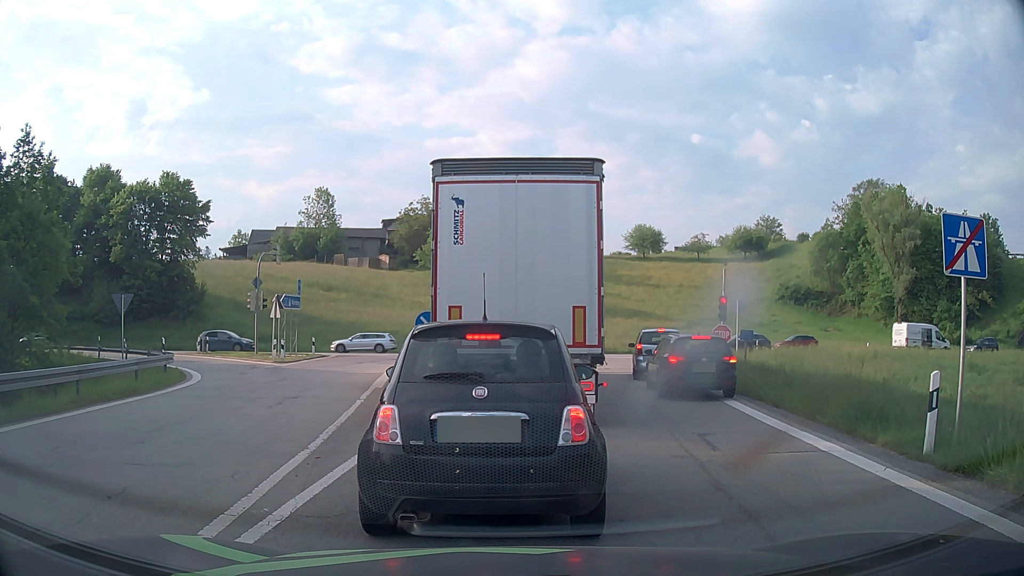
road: motorway_link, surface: asphalt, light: Day
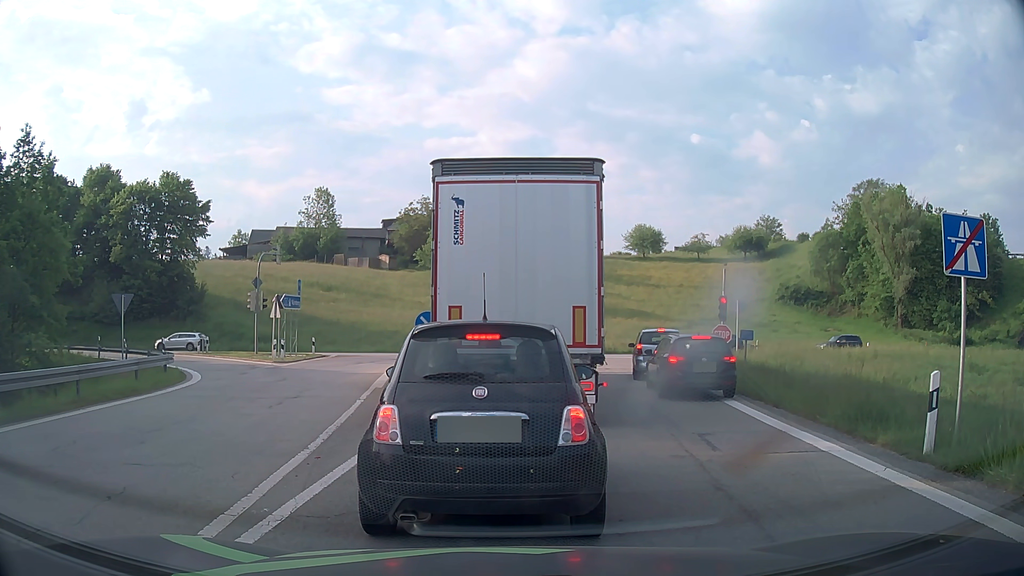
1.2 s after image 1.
(0.0, 0.0) m; 0°
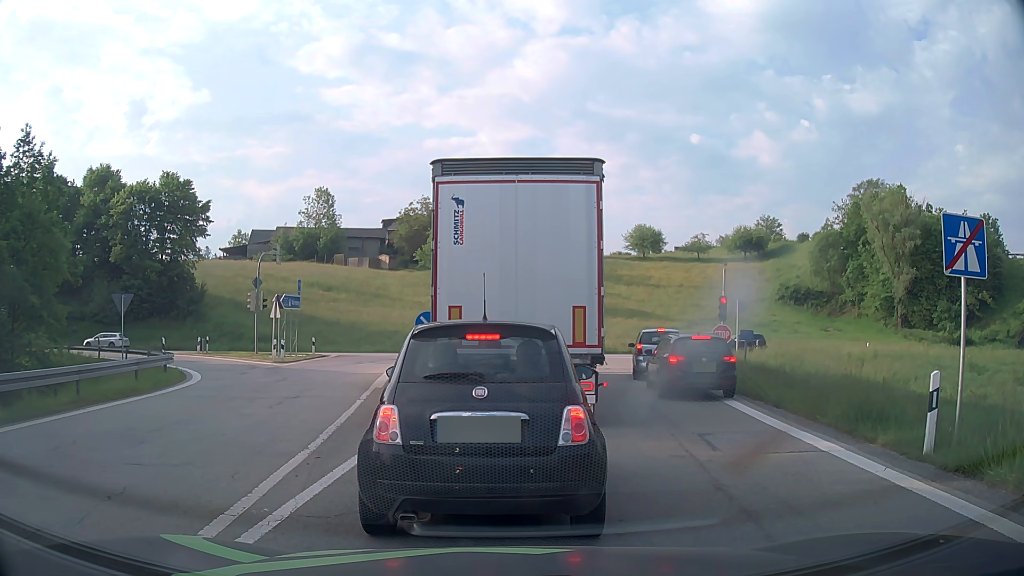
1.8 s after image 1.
(0.0, 0.0) m; 0°
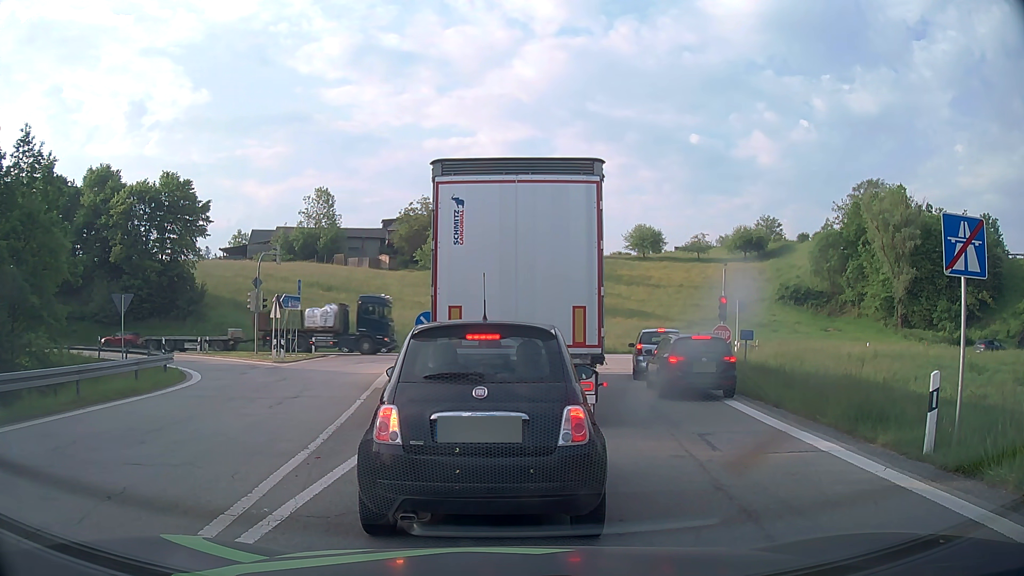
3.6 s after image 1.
(0.0, 0.0) m; 0°
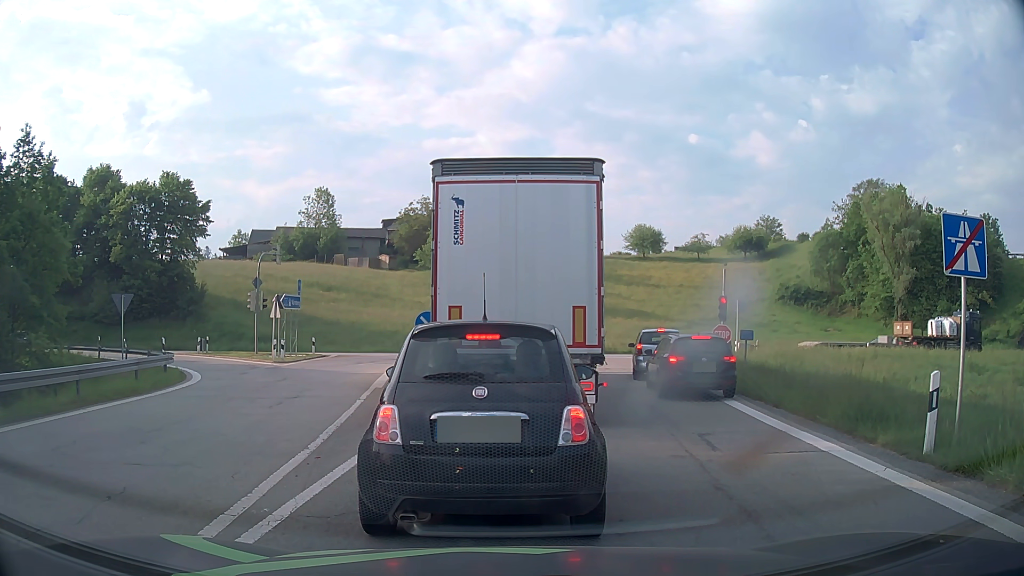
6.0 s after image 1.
(0.0, 0.0) m; 0°
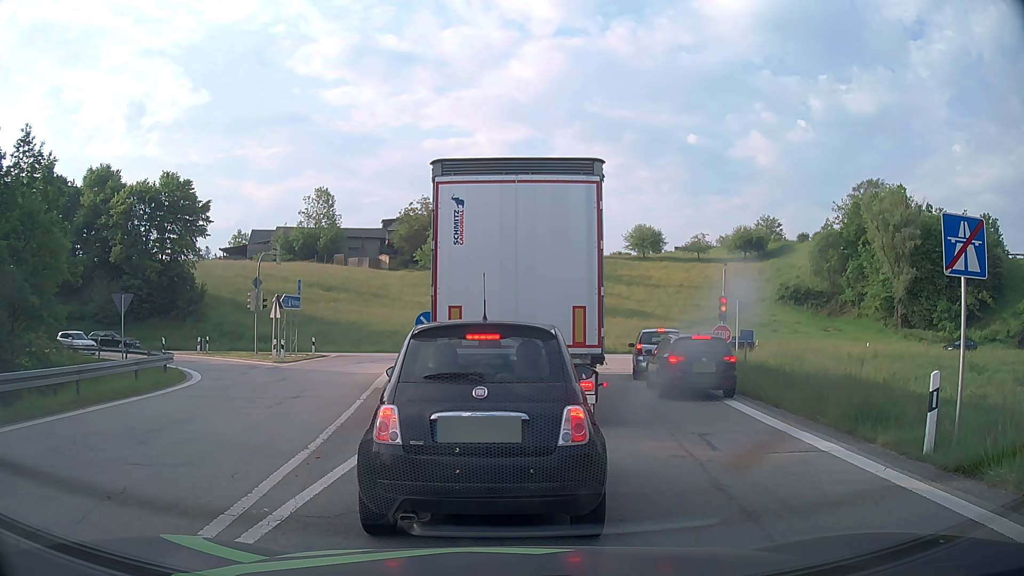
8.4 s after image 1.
(0.0, 0.0) m; 0°
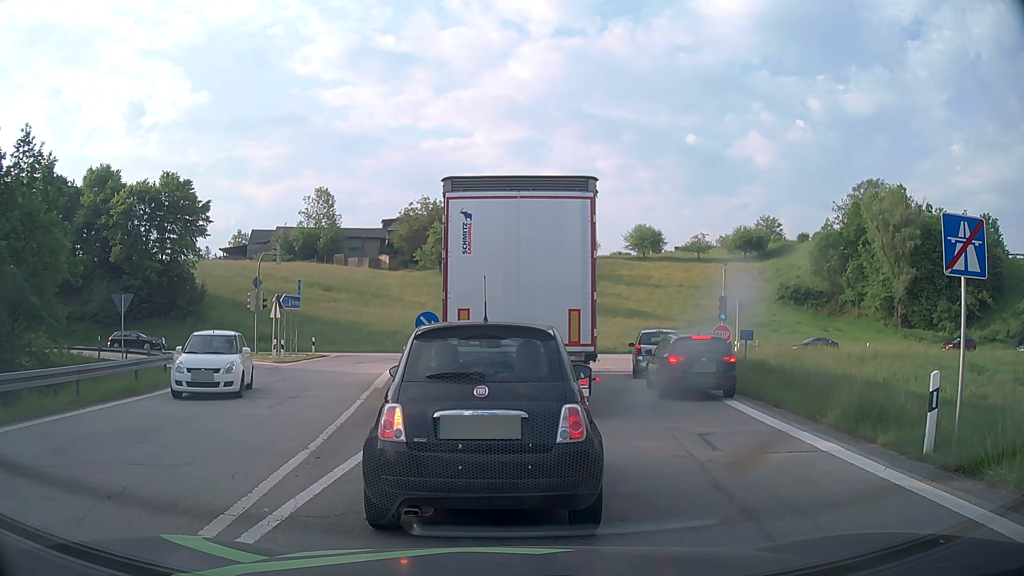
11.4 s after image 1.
(0.0, 0.0) m; 0°
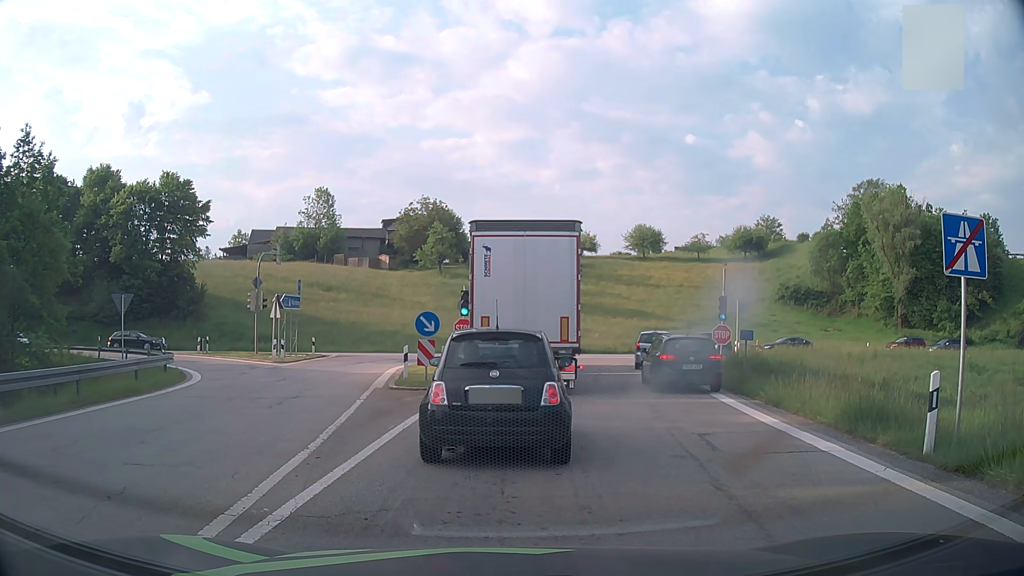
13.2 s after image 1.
(0.0, 0.0) m; 0°
(0, +10) (+1, +20) (+2, +30) (0, +40) (-6, +47) (-15, +50) (-25, +51) (-35, +51) (-45, +52) (-55, +53) m
